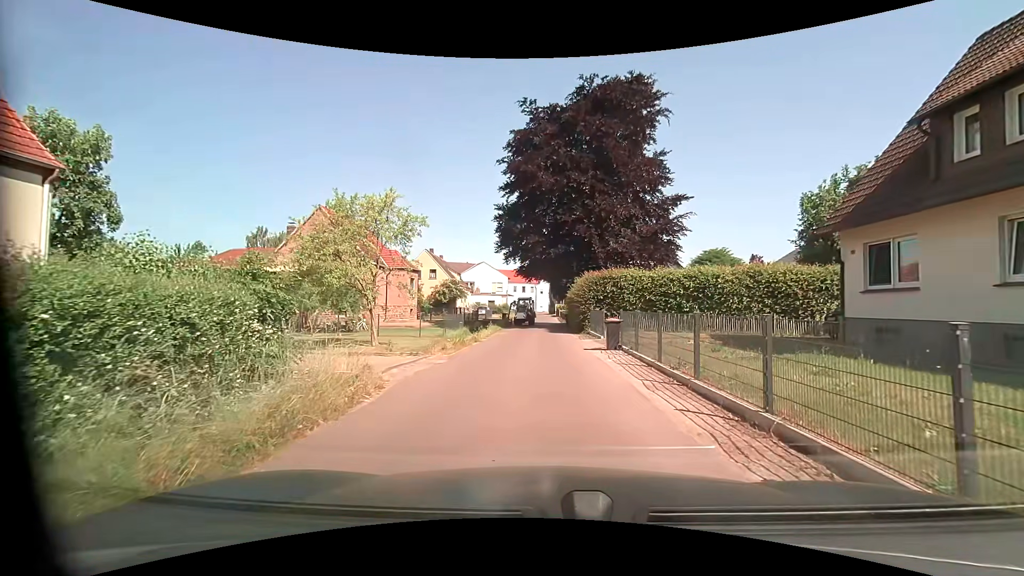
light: Day
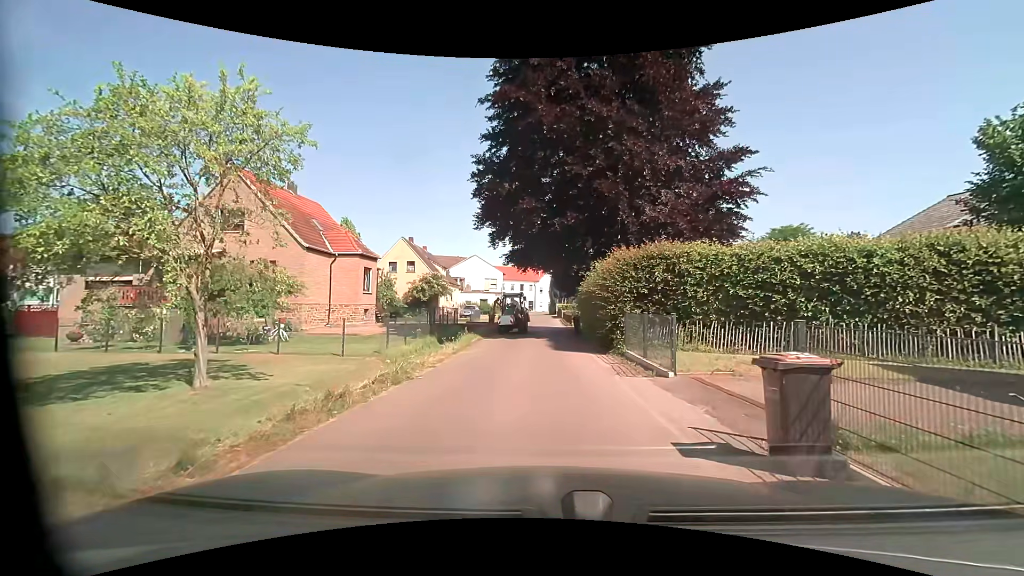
(0.0, +10.9) m; 0°
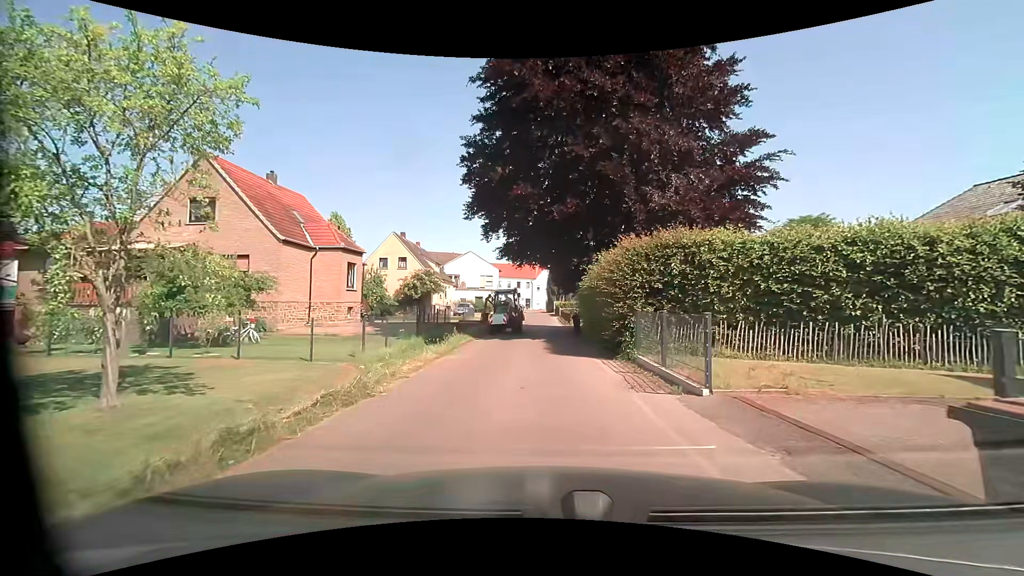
(0.0, +2.2) m; 0°
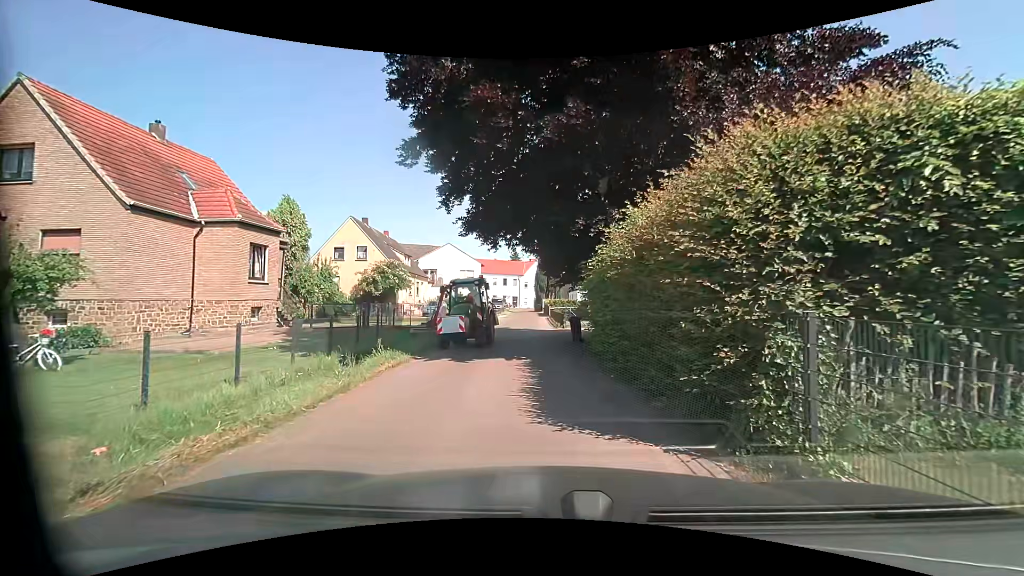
(+0.2, +8.4) m; +2°
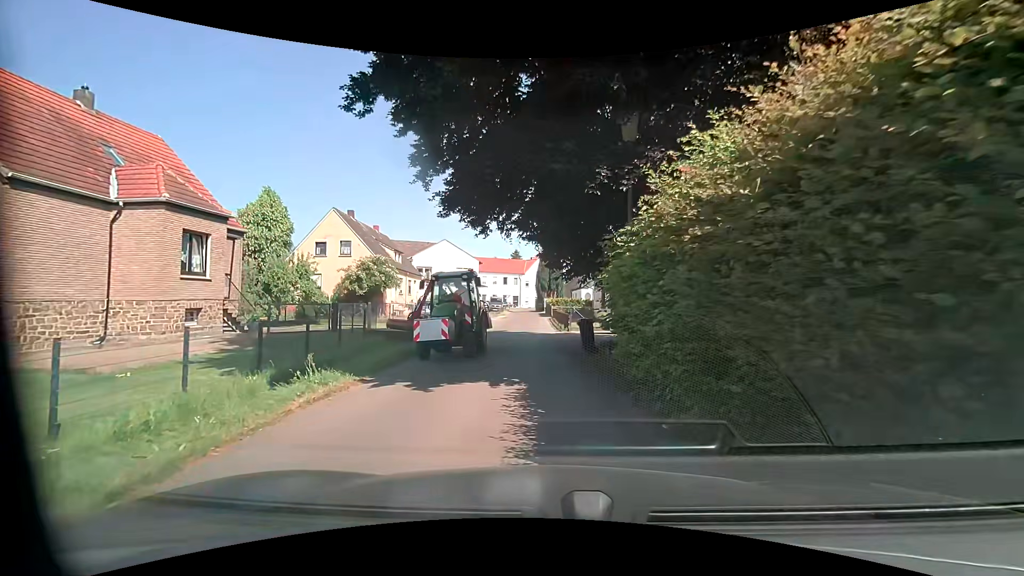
(0.0, +3.9) m; 0°
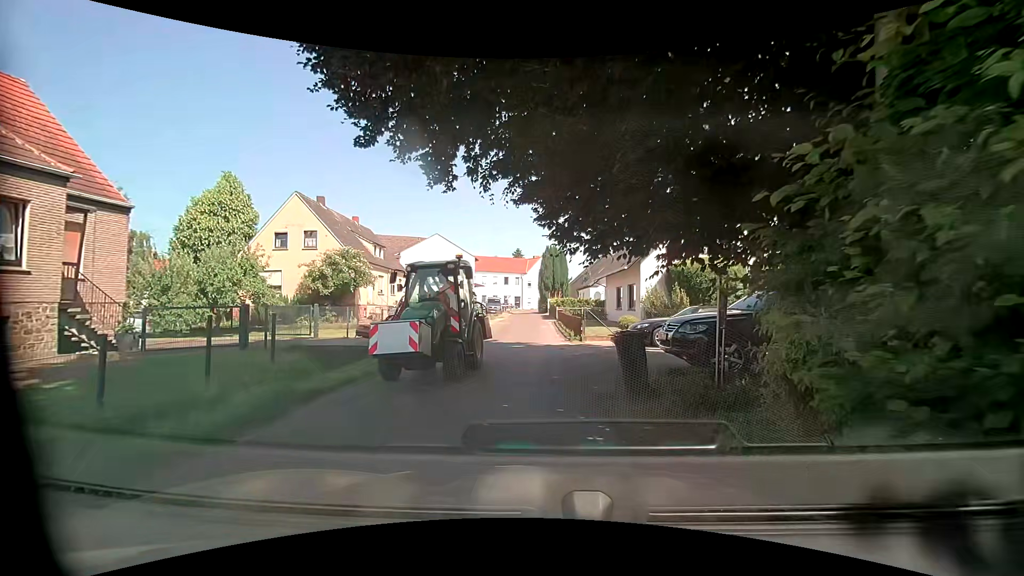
(-0.1, +6.5) m; -3°
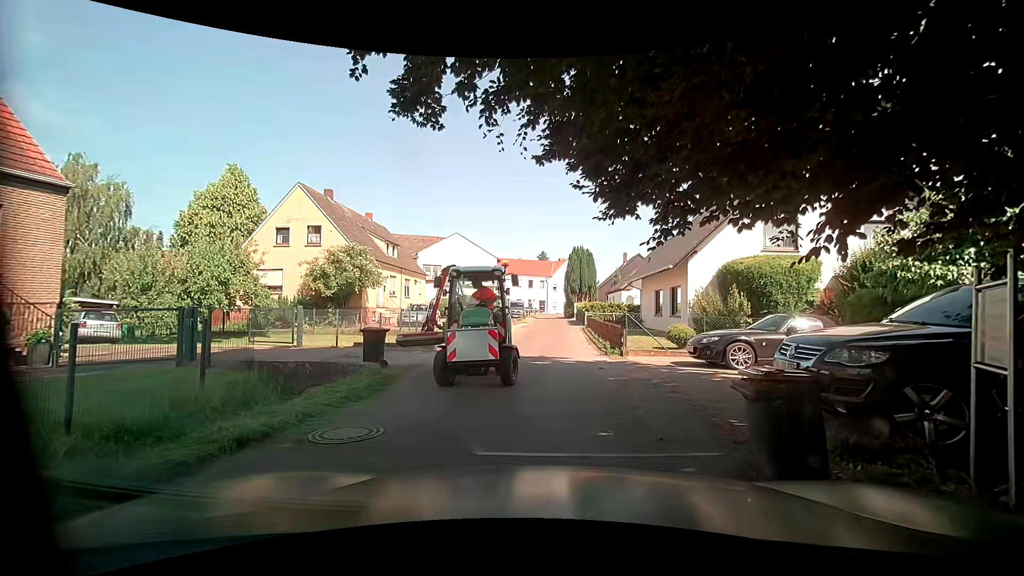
(0.0, +3.6) m; -1°
